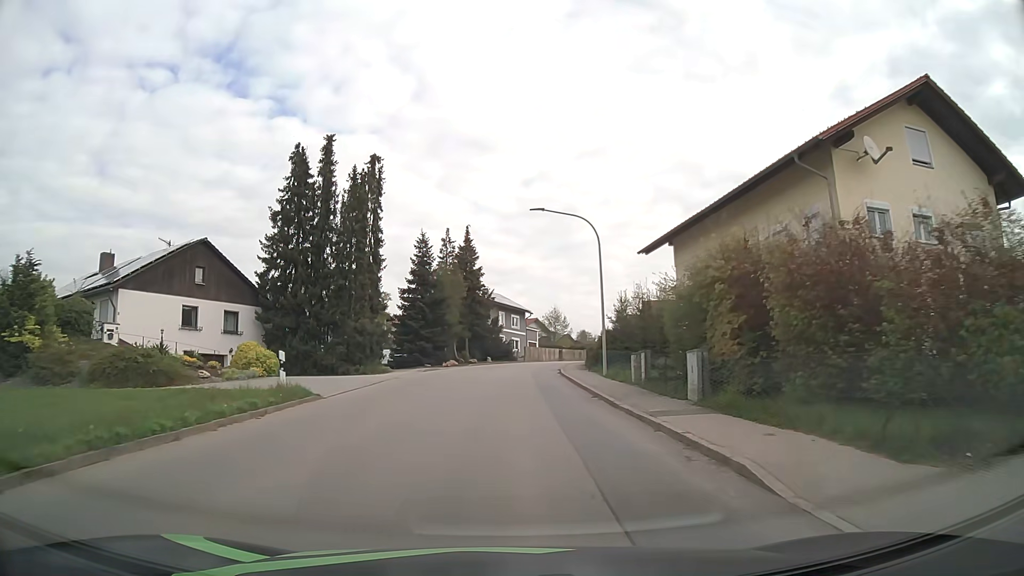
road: tertiary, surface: asphalt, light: Day
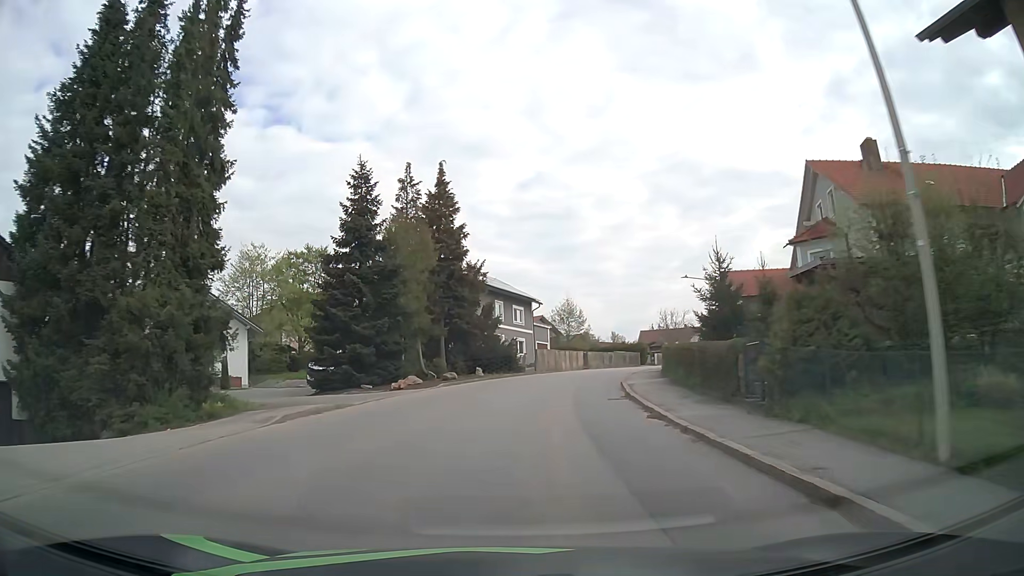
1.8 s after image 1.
(0.0, +22.9) m; 0°
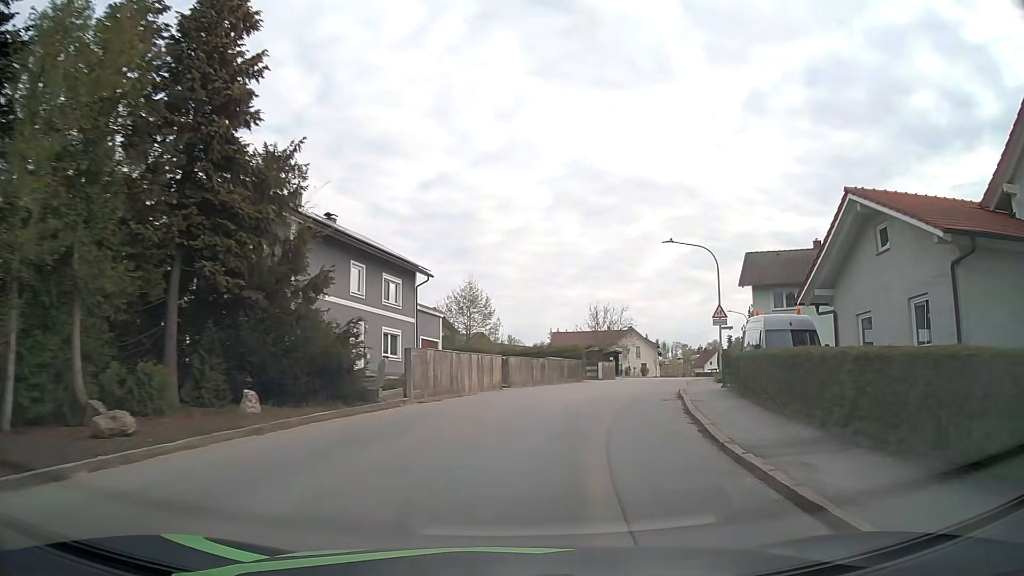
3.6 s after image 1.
(+1.2, +22.9) m; +9°
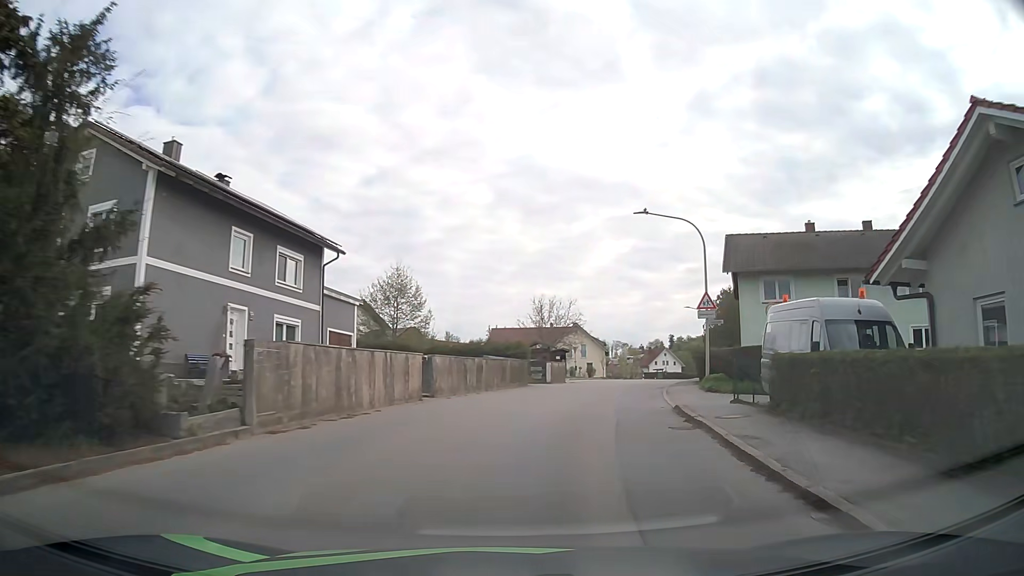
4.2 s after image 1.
(+0.3, +7.6) m; +5°
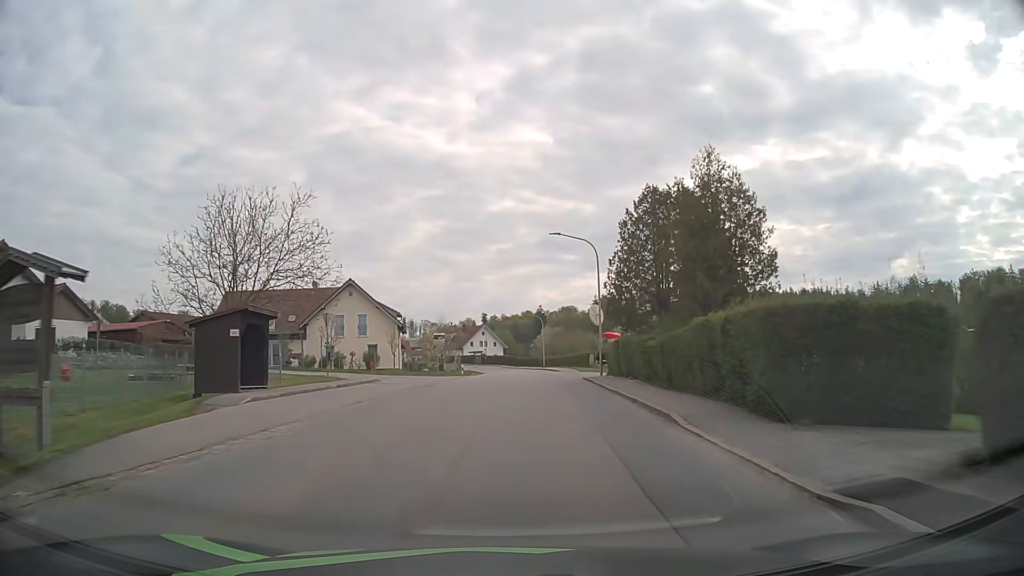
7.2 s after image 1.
(+6.9, +37.7) m; +17°
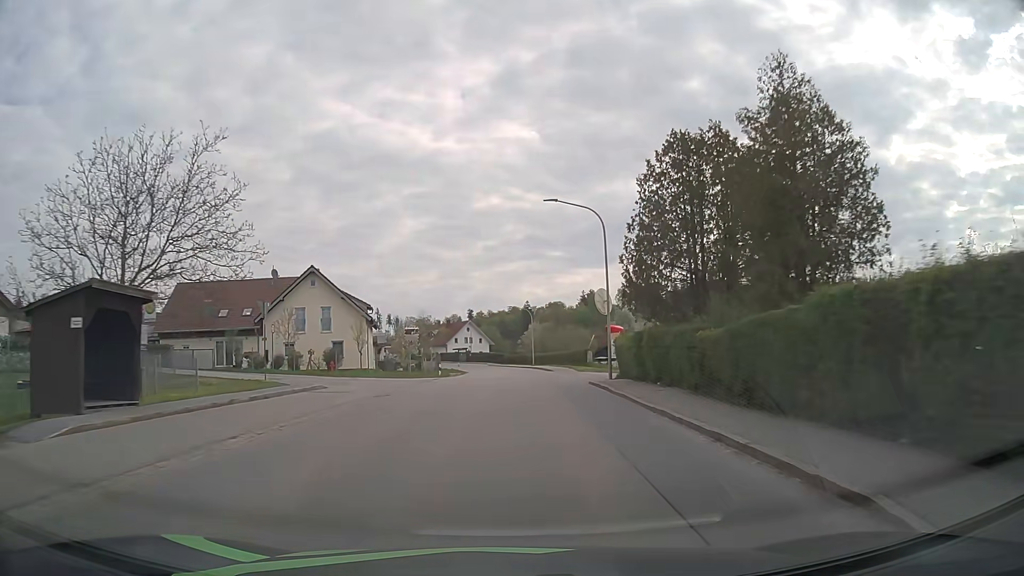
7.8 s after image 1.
(+0.1, +7.8) m; +1°
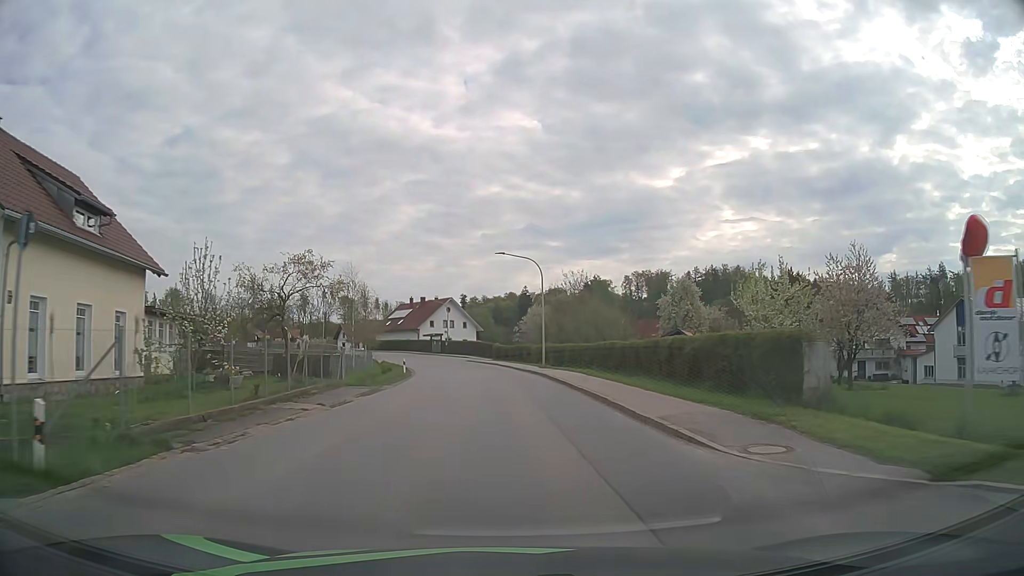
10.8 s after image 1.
(+0.5, +39.0) m; 0°
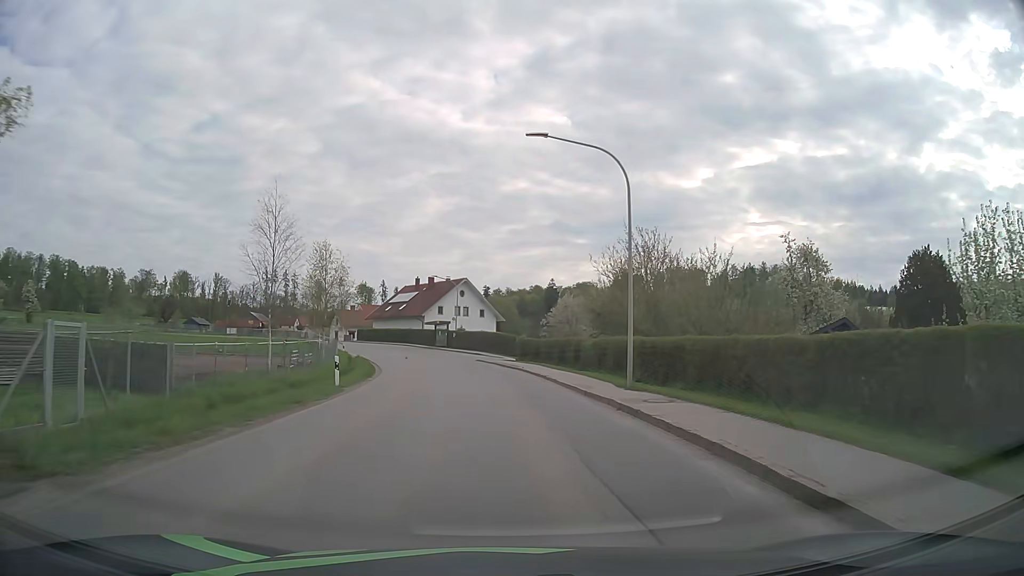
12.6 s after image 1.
(-0.3, +23.3) m; -2°
(0, +10) (0, +20) (-1, +30) (-3, +40) (-5, +50) (-8, +59) (-11, +69) (-15, +78) (-20, +86) (-25, +95) m
